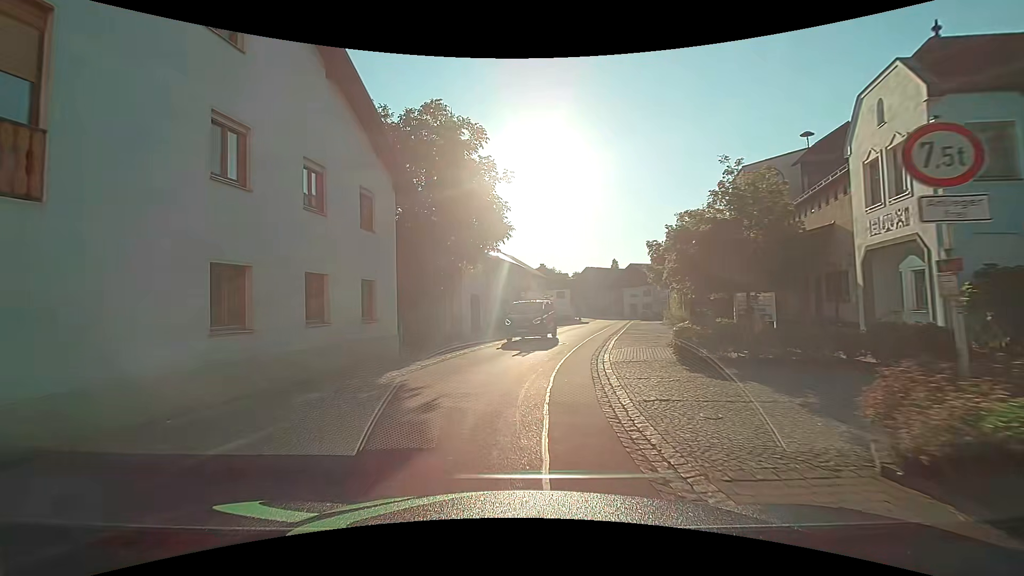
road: tertiary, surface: asphalt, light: Day
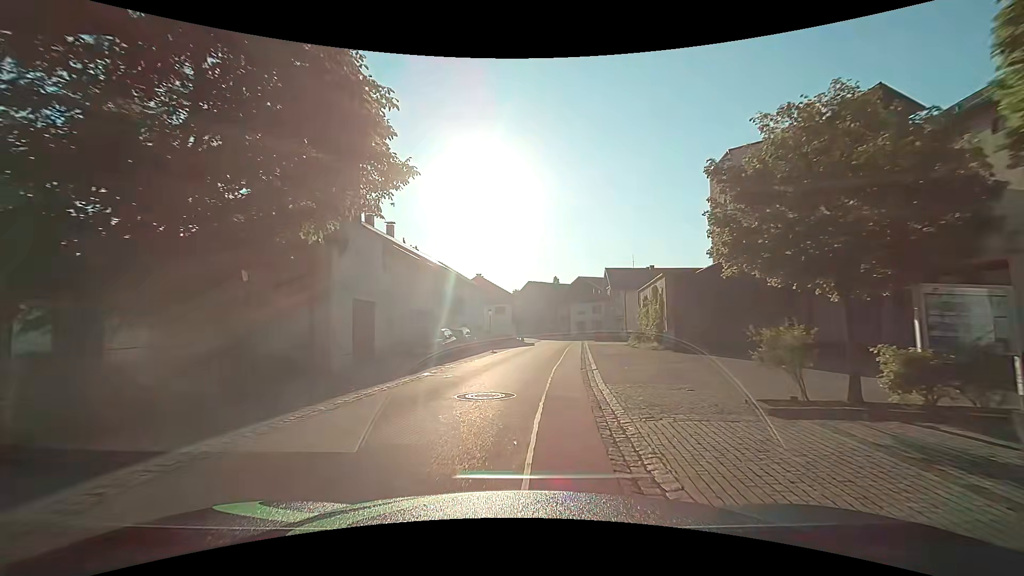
(+0.8, +12.2) m; +8°
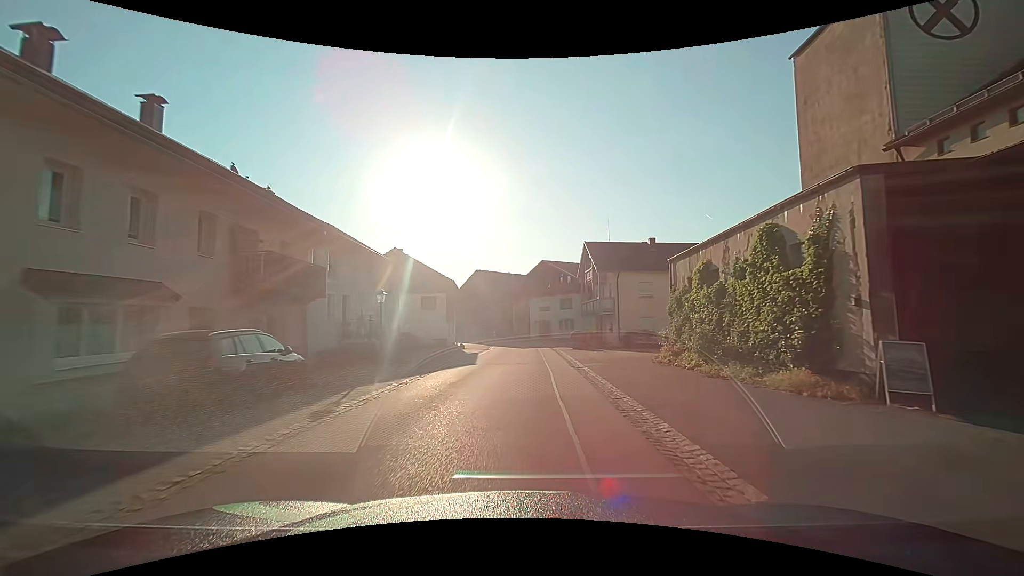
(+0.7, +21.1) m; +4°
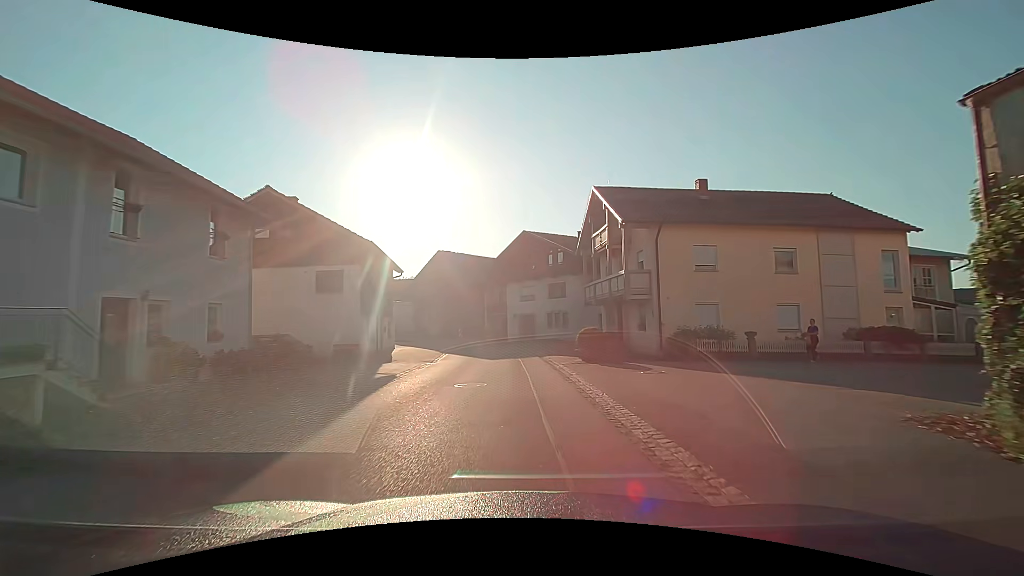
(+0.6, +16.9) m; +3°
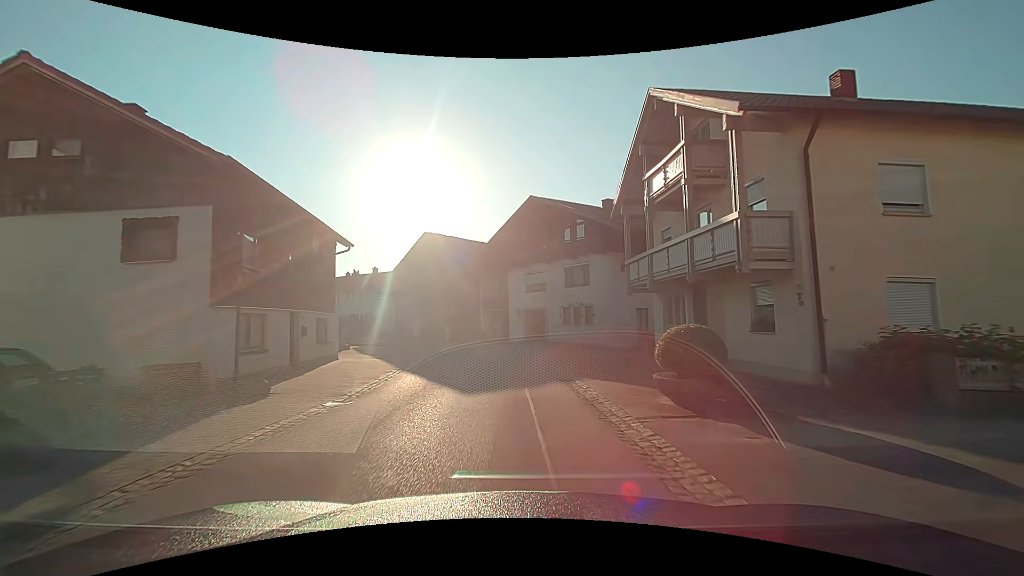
(0.0, +11.6) m; -1°
(0, +10) (0, +20) (-2, +30) (-7, +39) (-13, +47) (-19, +54) (-28, +59) (-37, +63) (-47, +64) (-57, +66) m
